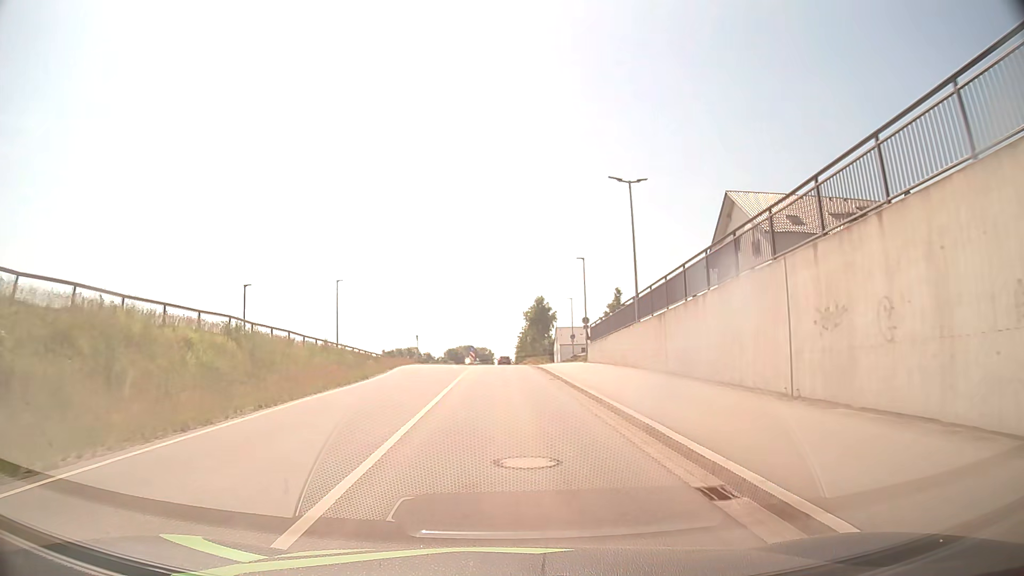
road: unclassified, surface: asphalt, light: Day
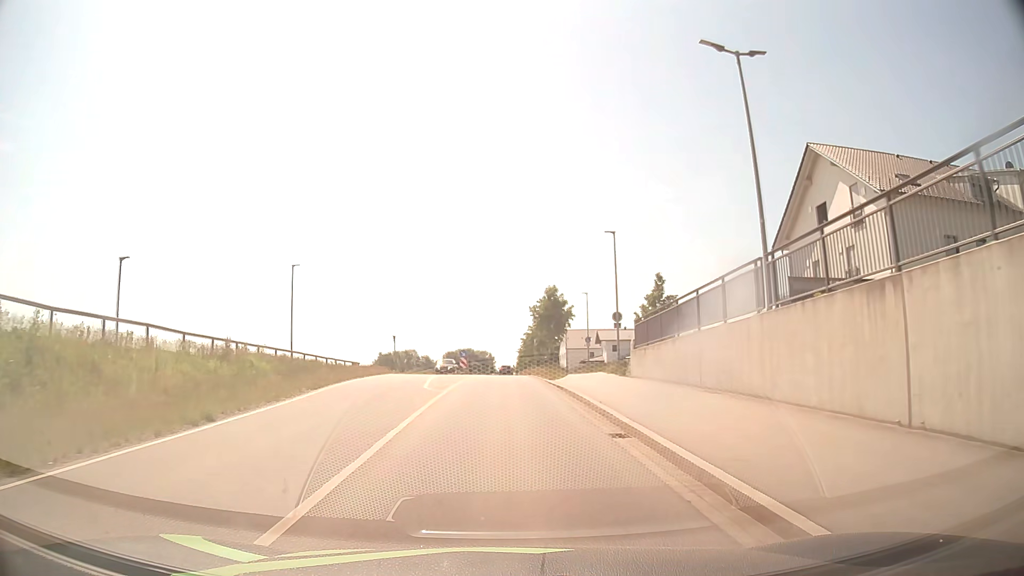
(0.0, +14.4) m; 0°
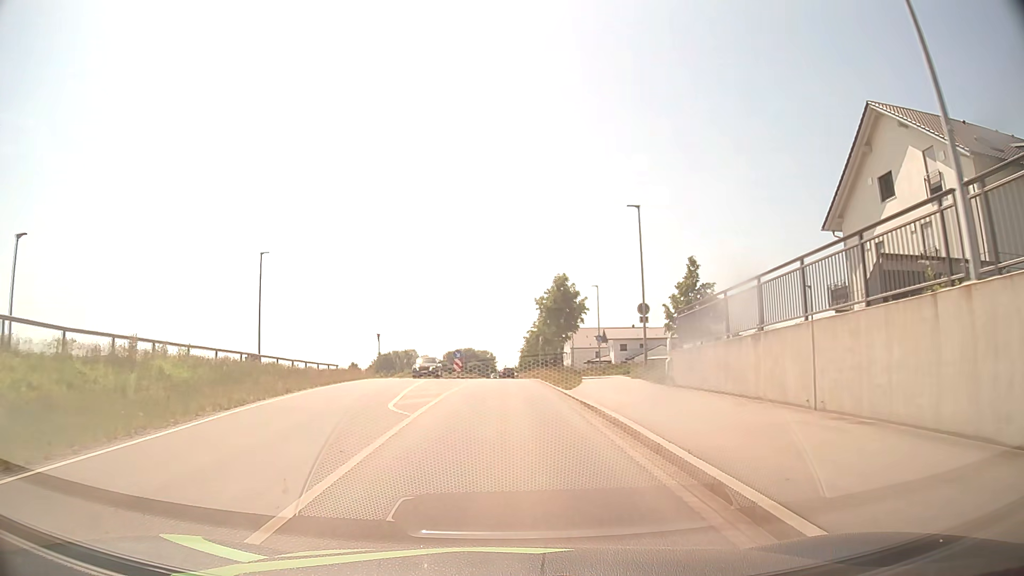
(0.0, +7.1) m; 0°
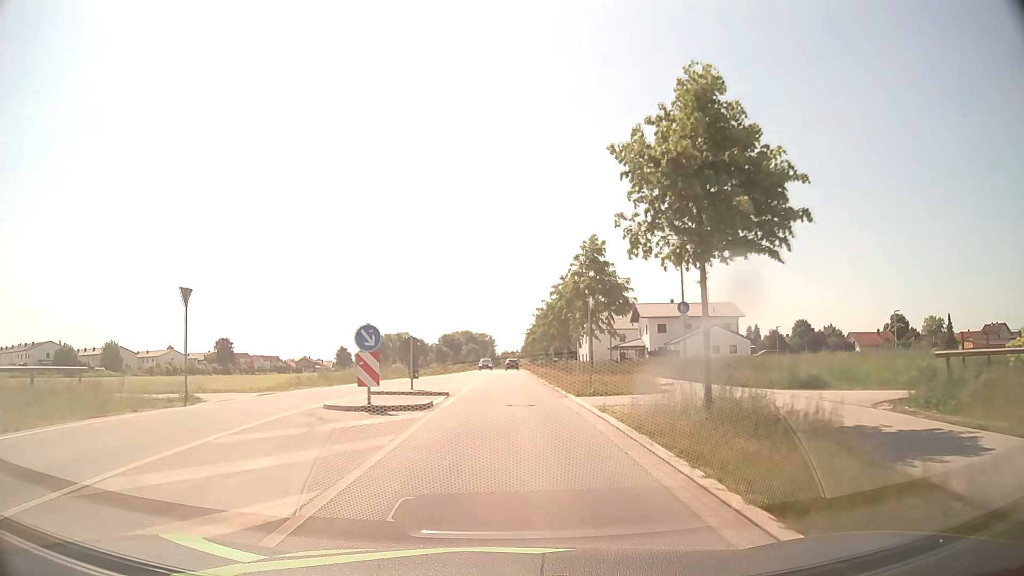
(-0.1, +28.7) m; 0°
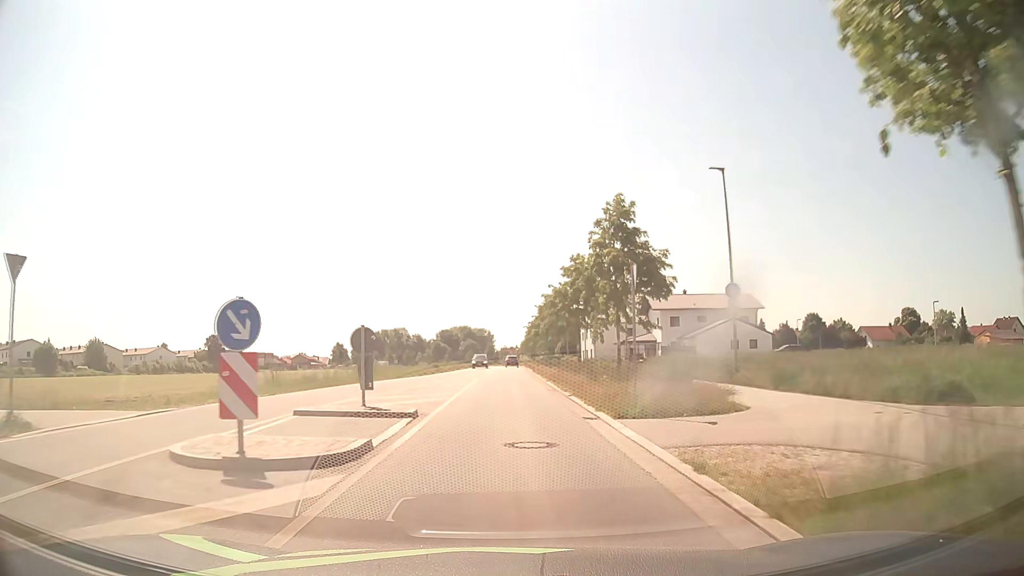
(0.0, +7.4) m; 0°
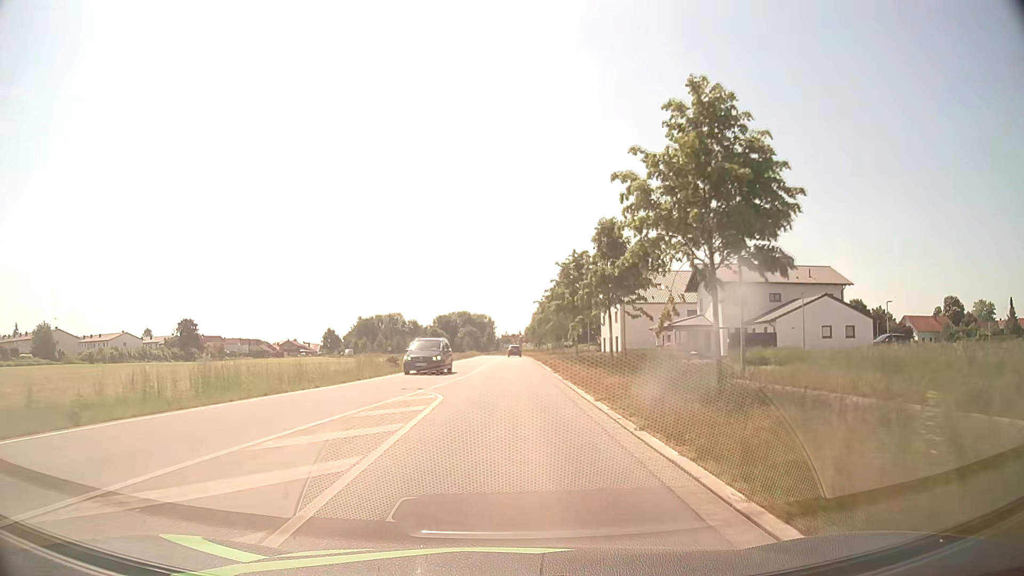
(-0.1, +22.7) m; -1°
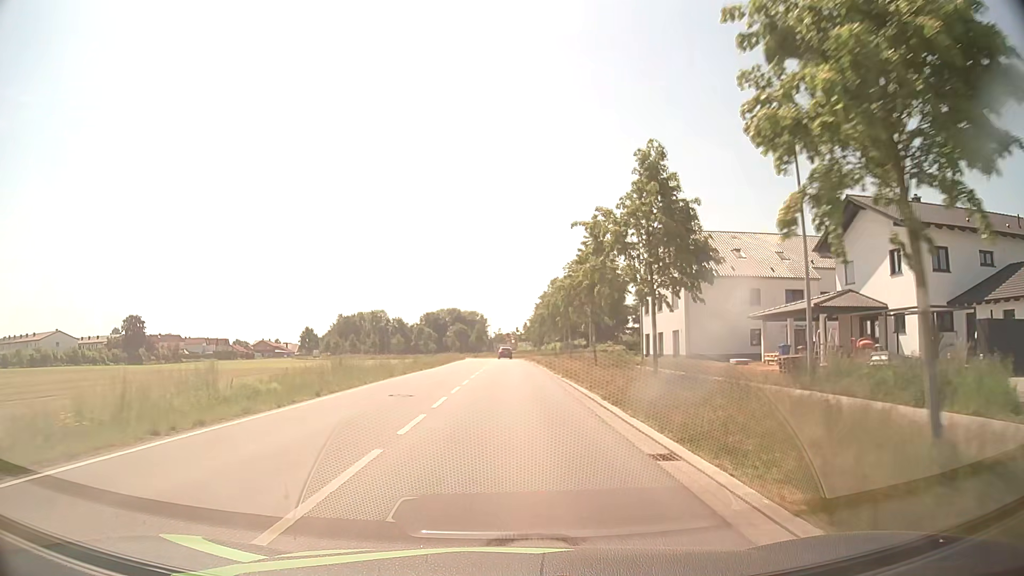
(+0.2, +30.8) m; +1°
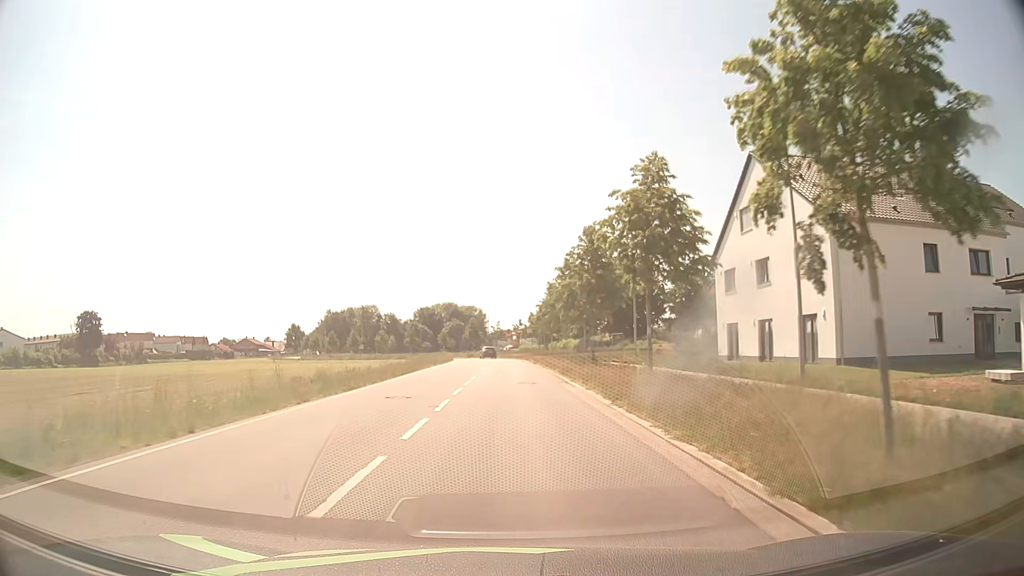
(0.0, +23.0) m; 0°
(0, +10) (0, +20) (0, +30) (0, +40) (0, +50) (0, +60) (0, +70) (-1, +80) (-2, +90) (-4, +100) m
